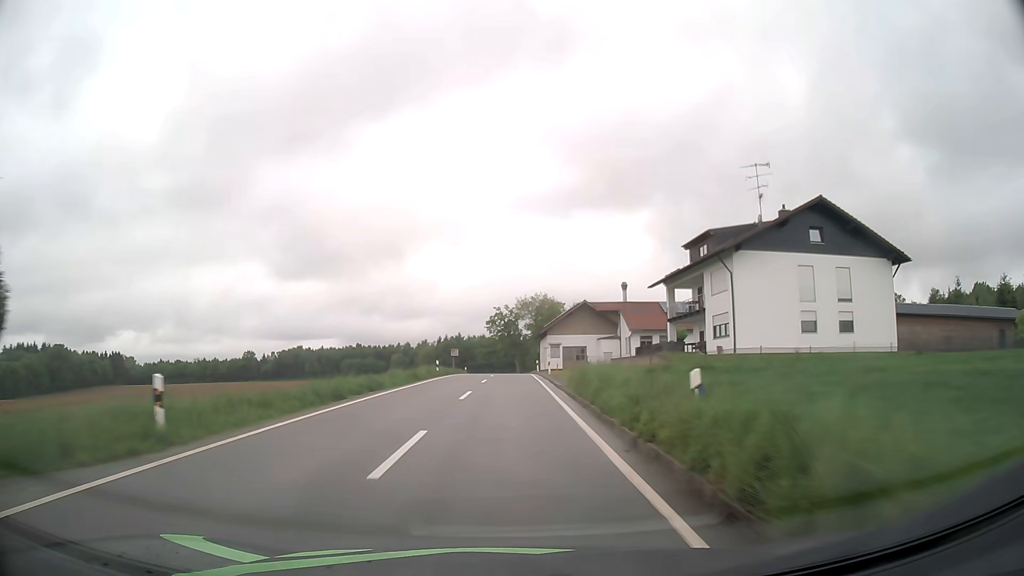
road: tertiary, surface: asphalt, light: Day
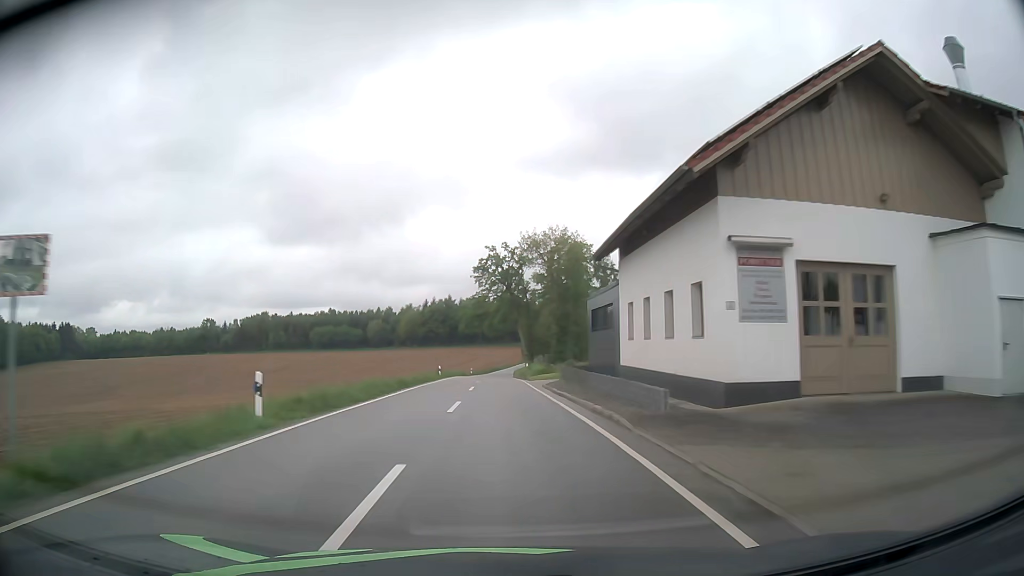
(+0.2, +62.9) m; 0°
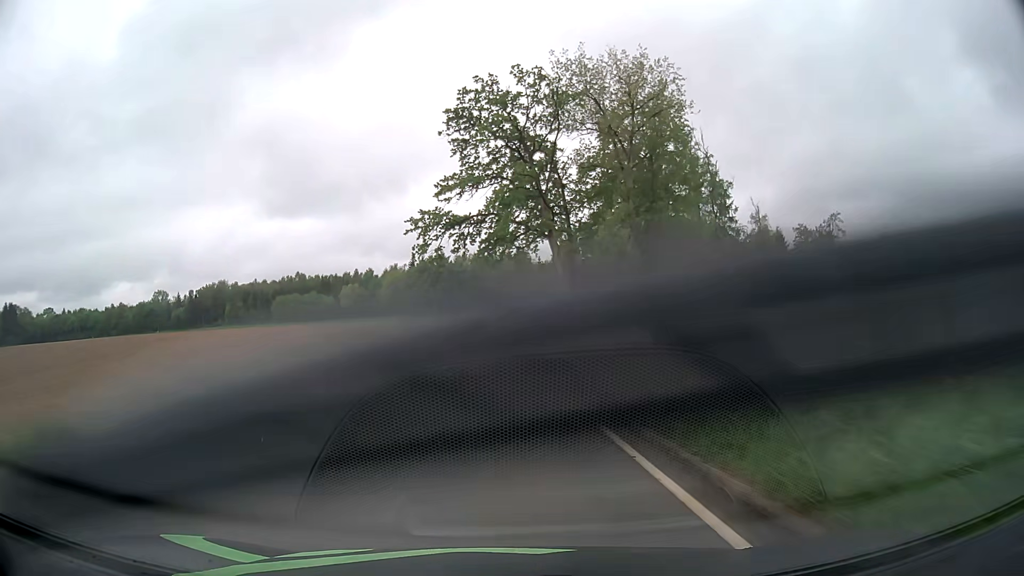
(-1.1, +64.1) m; 0°
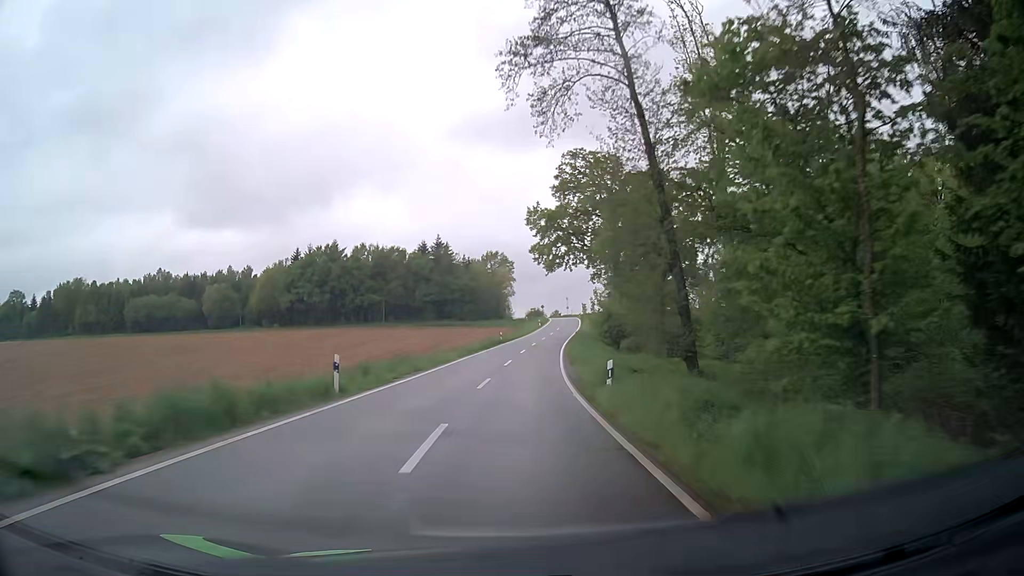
(+2.9, +63.7) m; +7°
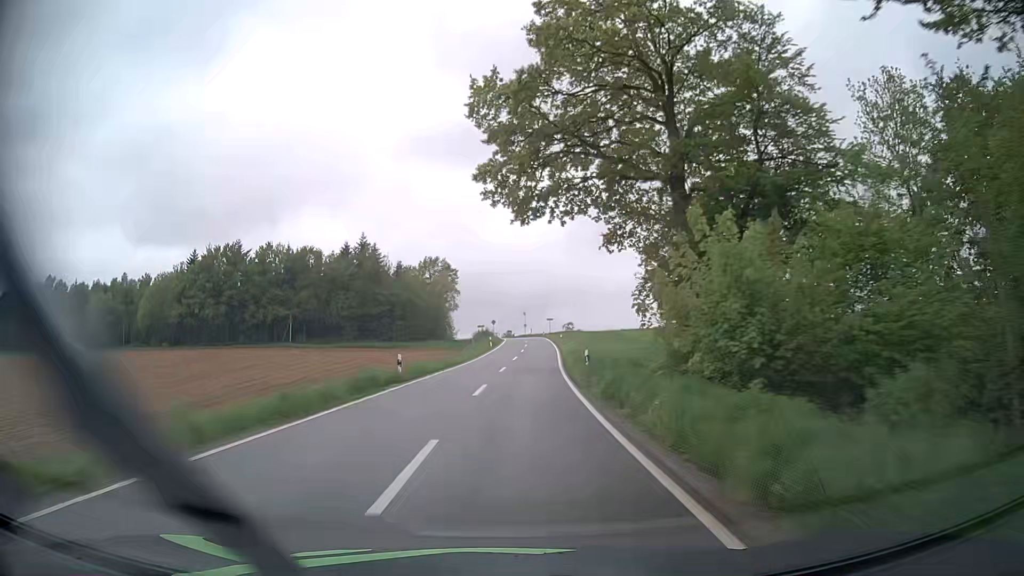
(+1.4, +37.3) m; +4°
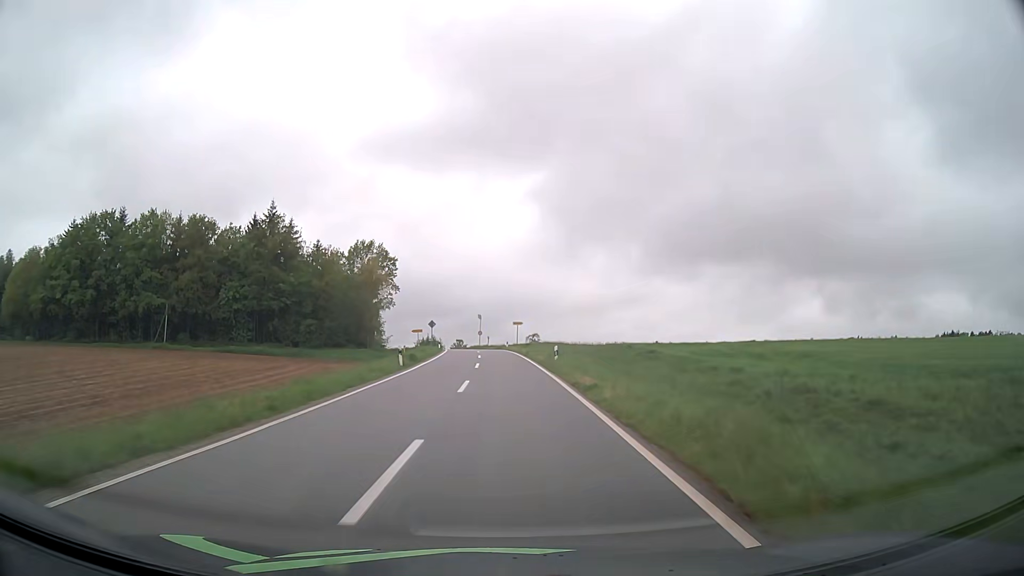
(+1.2, +36.0) m; +3°
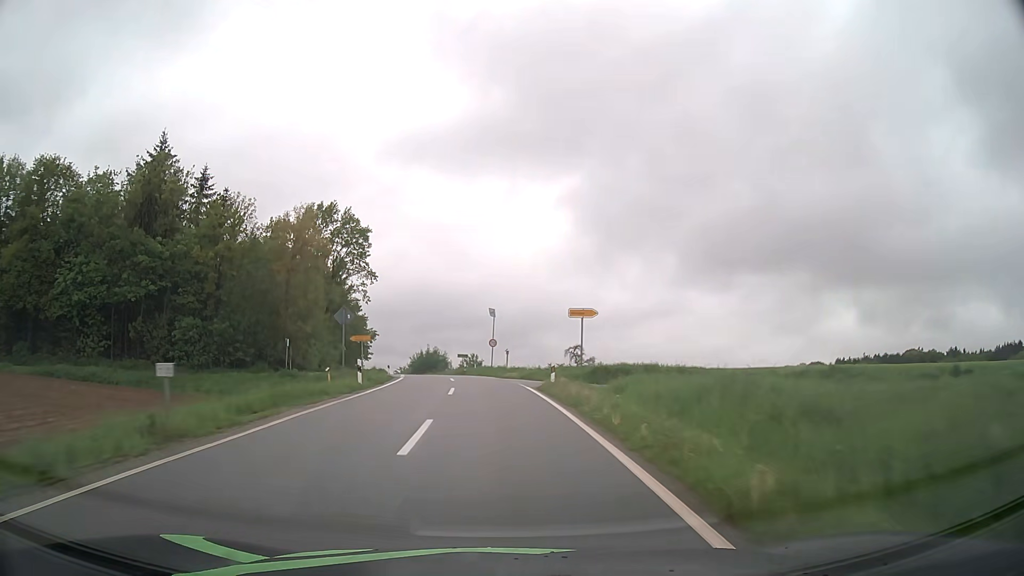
(-0.1, +44.5) m; -2°
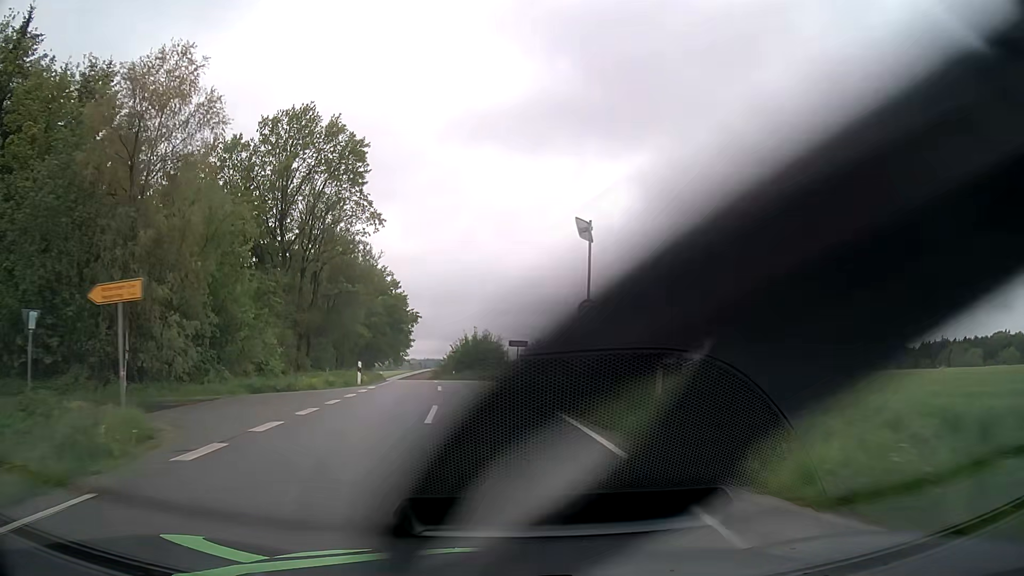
(-1.3, +32.0) m; -5°
(0, +10) (-1, +20) (-2, +30) (-3, +40) (-4, +50) (-6, +60) (-8, +69) (-10, +79) (-12, +89) (-14, +99) m
